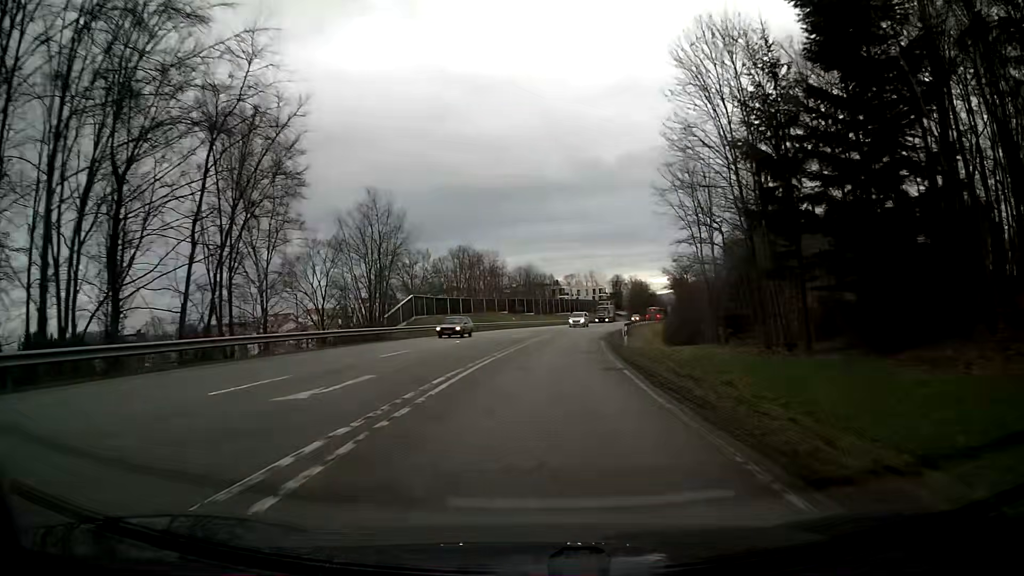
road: secondary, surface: asphalt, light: Day
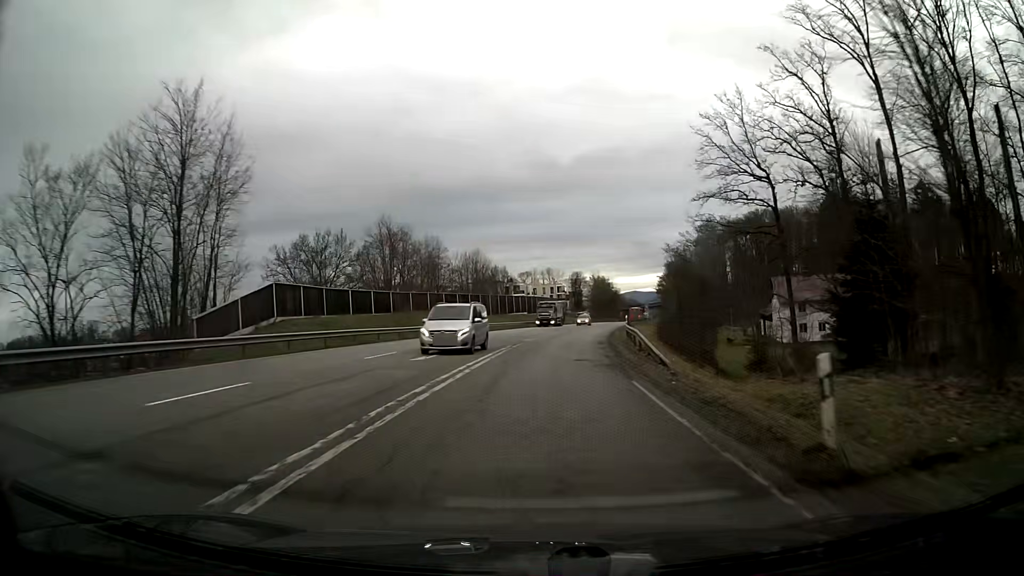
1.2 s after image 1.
(+0.8, +25.2) m; +4°
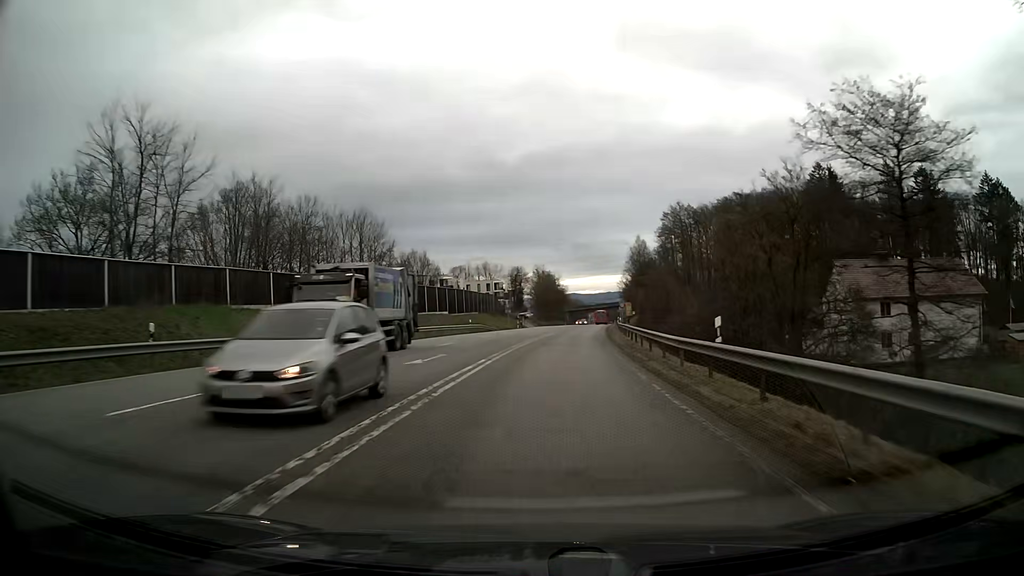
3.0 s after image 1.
(+1.7, +36.9) m; +5°
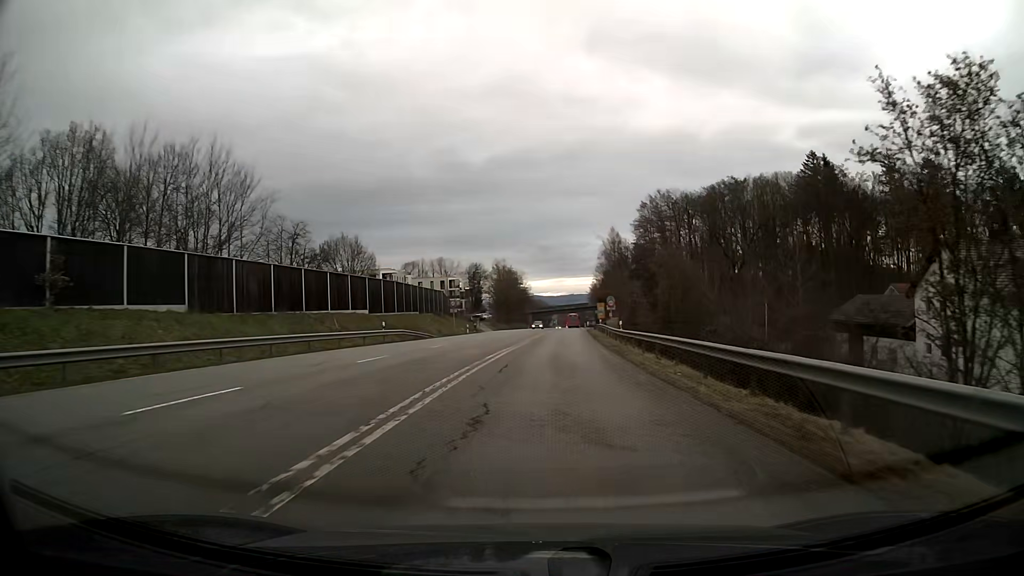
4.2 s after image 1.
(+0.7, +23.4) m; +3°
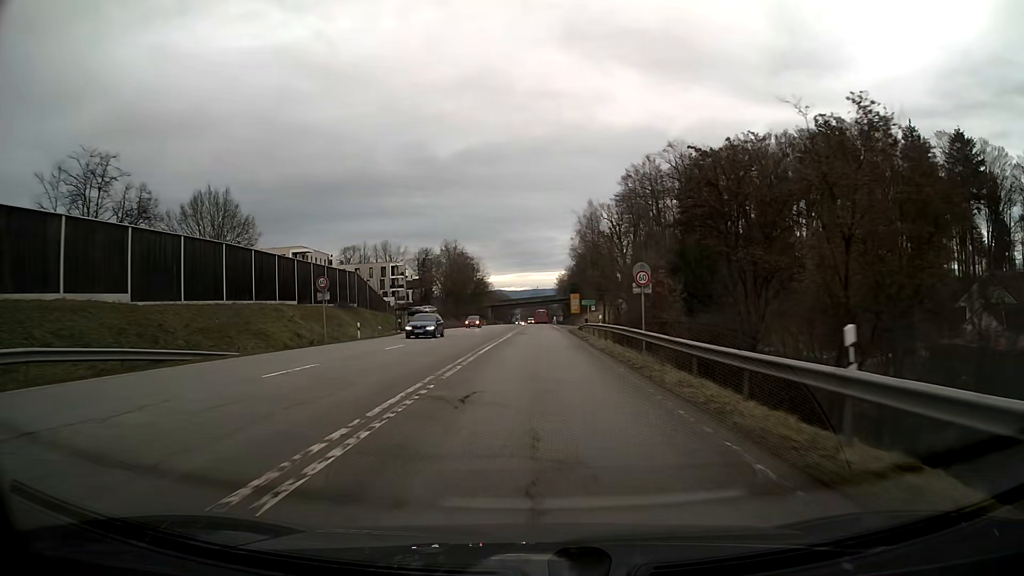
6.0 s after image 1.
(+0.8, +32.5) m; +3°
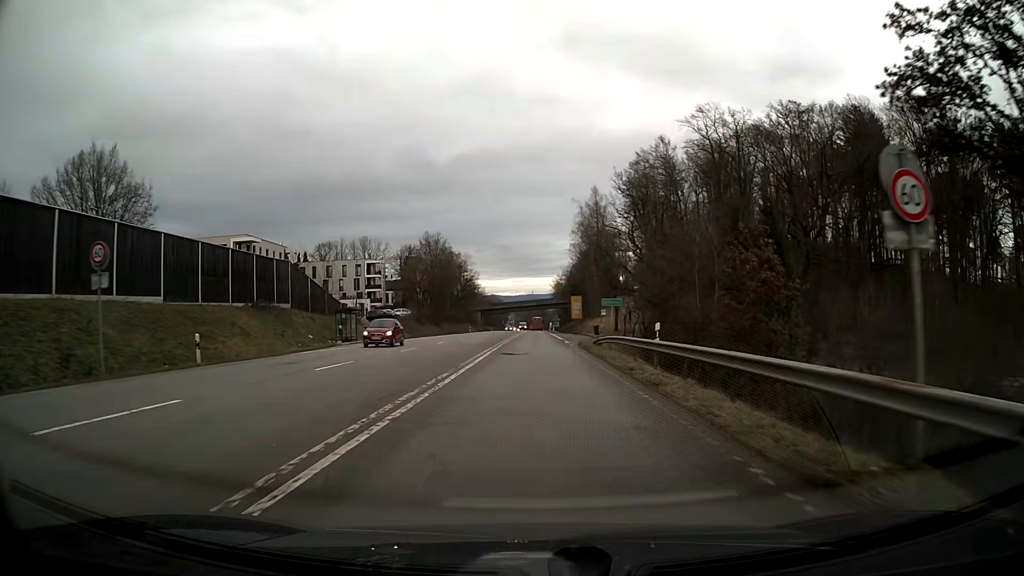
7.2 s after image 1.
(+0.1, +19.6) m; +1°
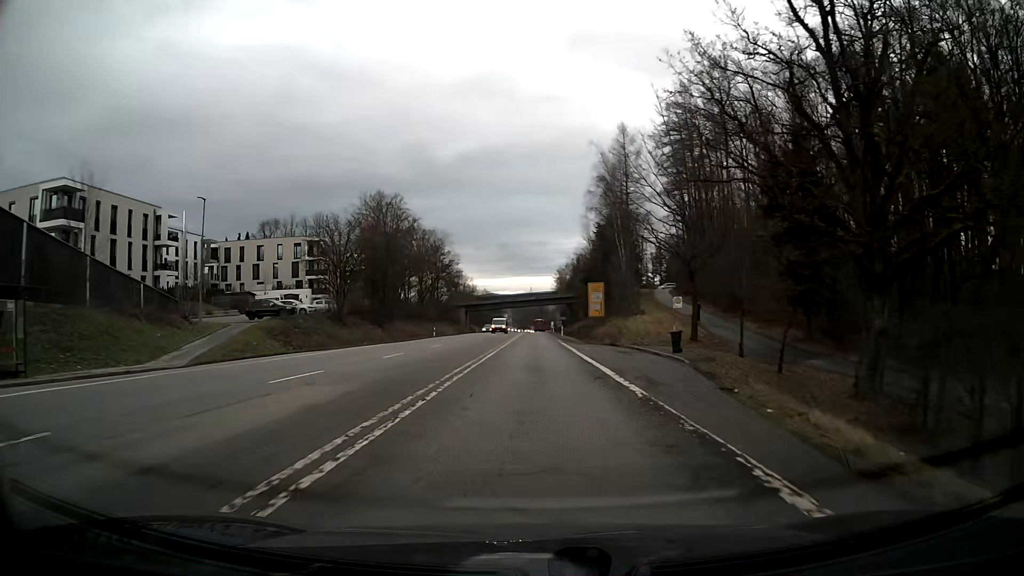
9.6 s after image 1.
(0.0, +37.9) m; 0°
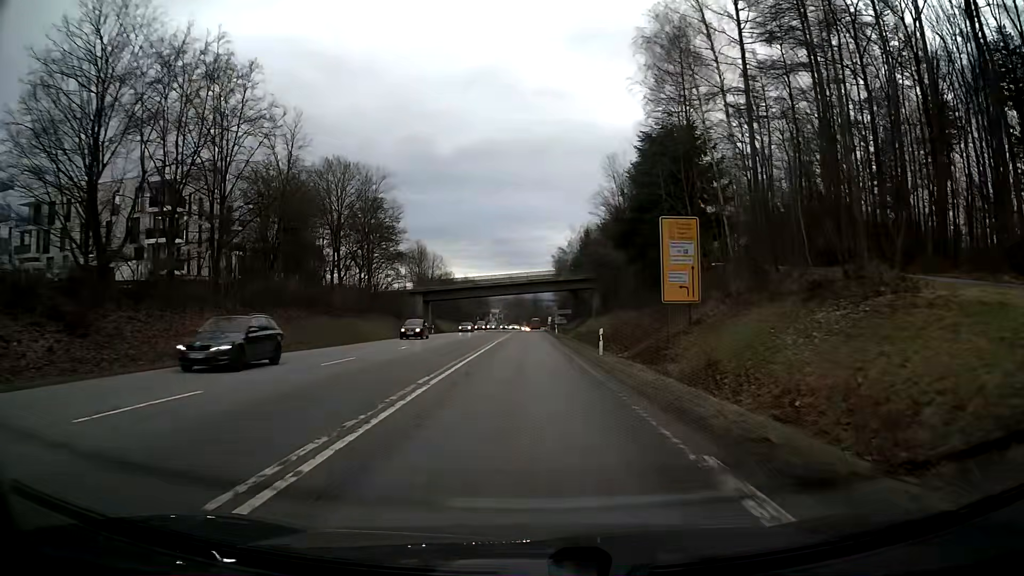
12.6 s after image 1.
(+0.2, +46.2) m; 0°
(0, +10) (0, +20) (0, +30) (0, +40) (0, +50) (0, +60) (0, +70) (0, +80) (-1, +90) (0, +100) m
